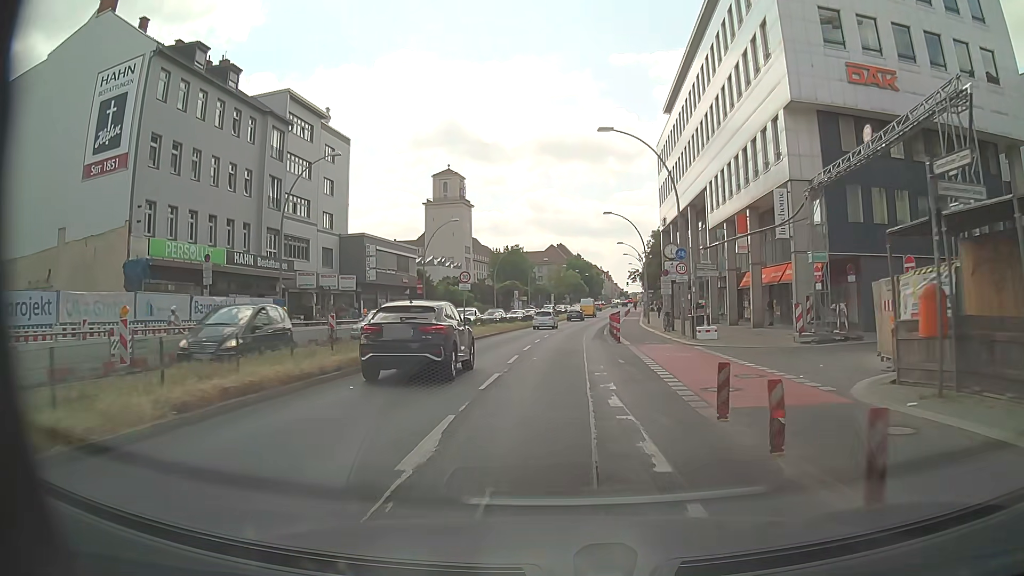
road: primary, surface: asphalt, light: Day
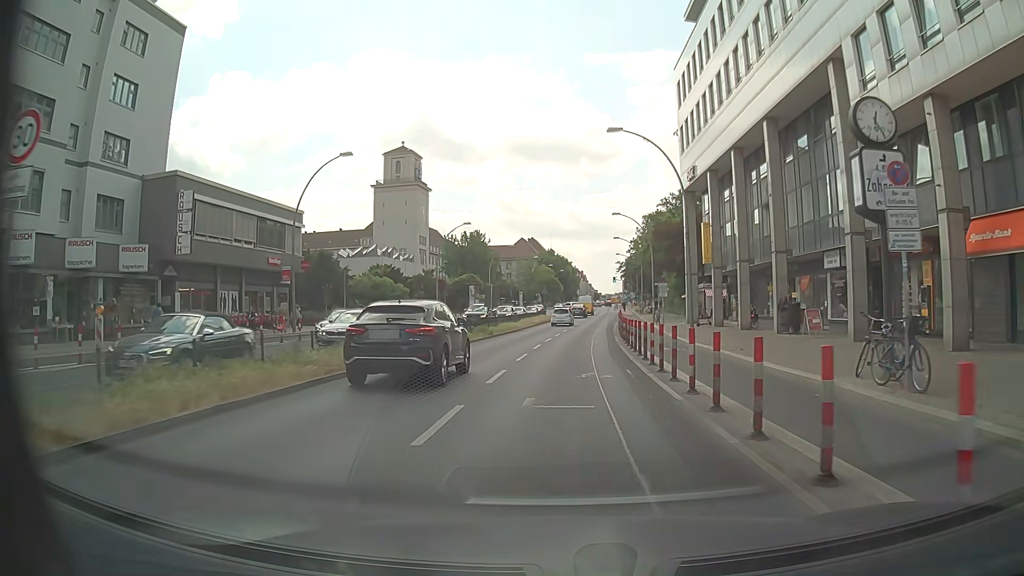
(+0.3, +29.0) m; +2°
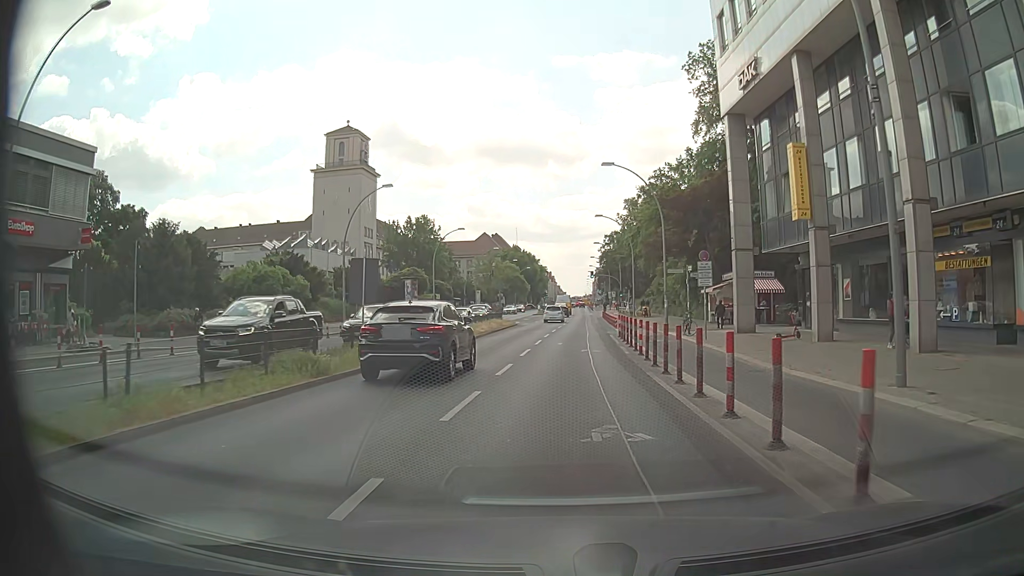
(+0.2, +22.4) m; +3°
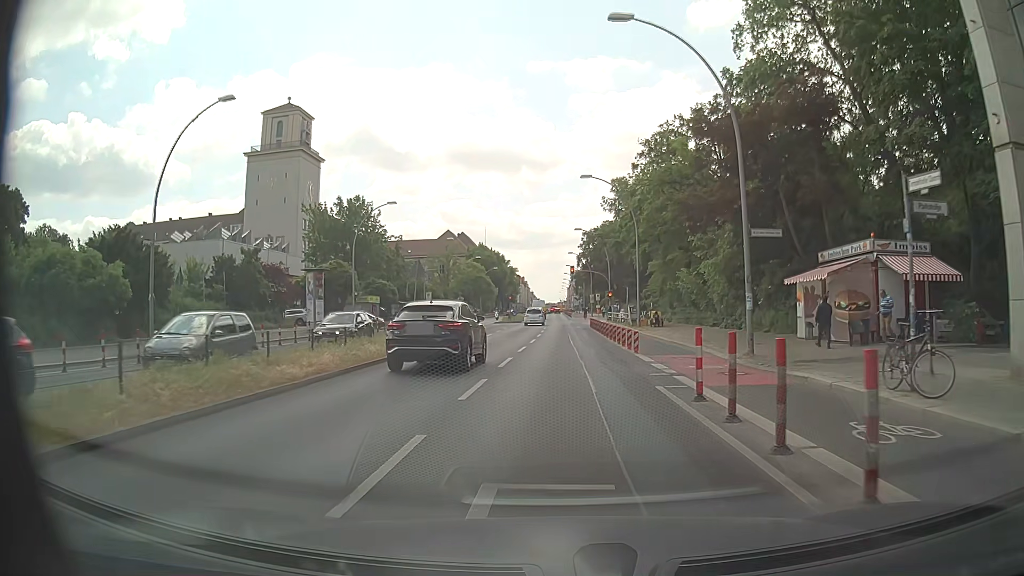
(+0.1, +22.3) m; +1°
